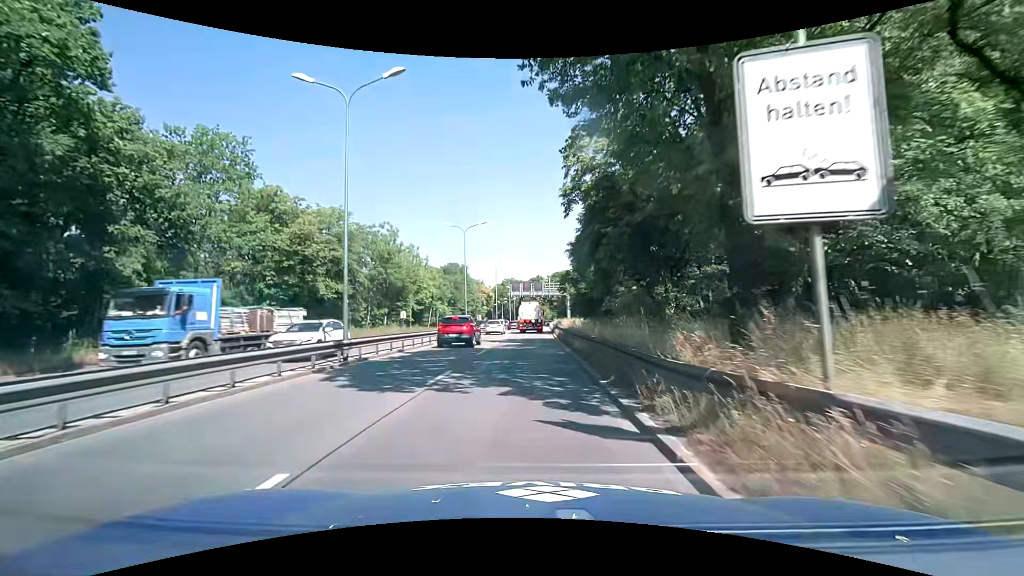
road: trunk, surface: asphalt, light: Day
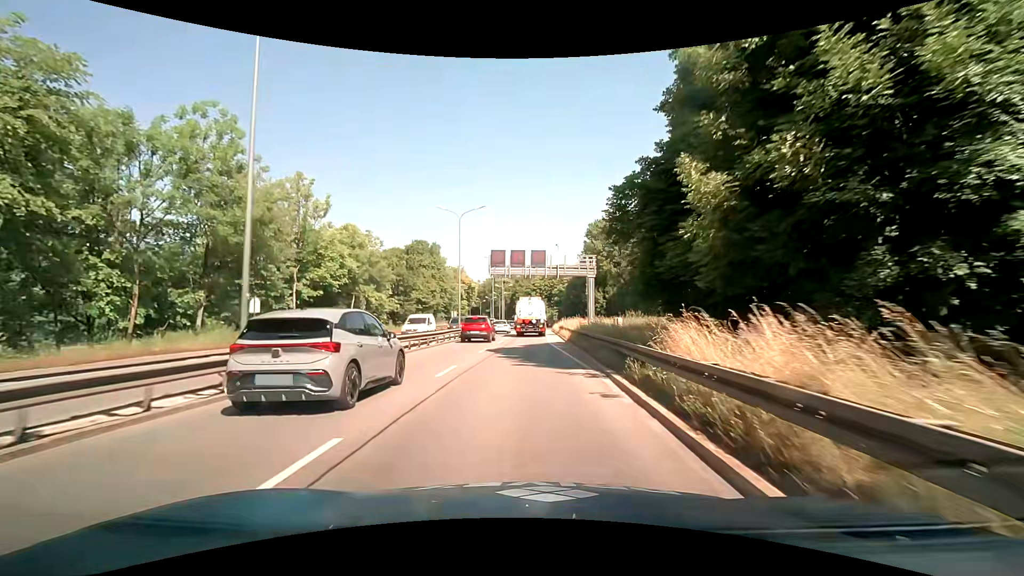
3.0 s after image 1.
(+0.2, +34.9) m; +1°
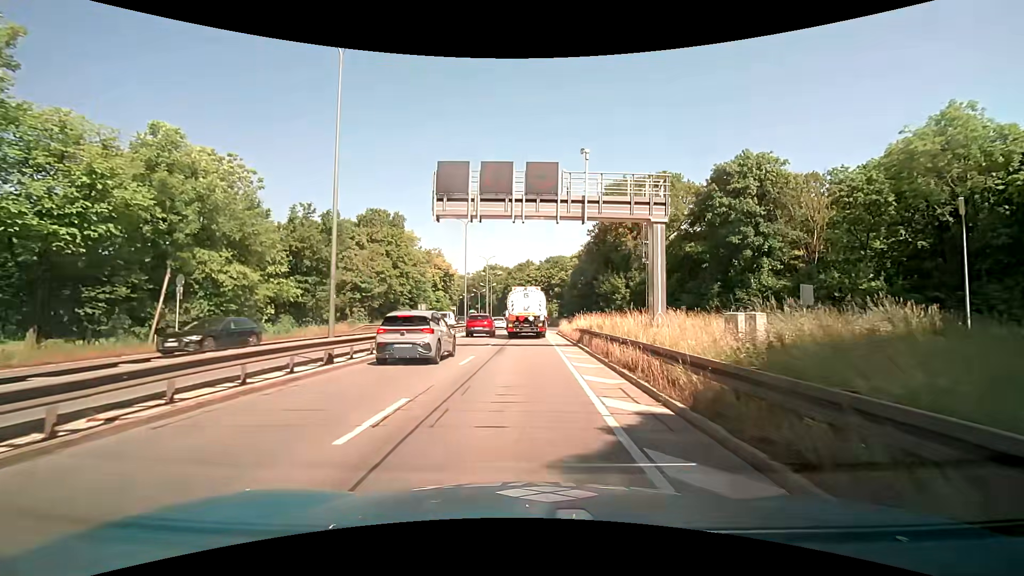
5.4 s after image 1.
(+0.1, +24.3) m; +1°
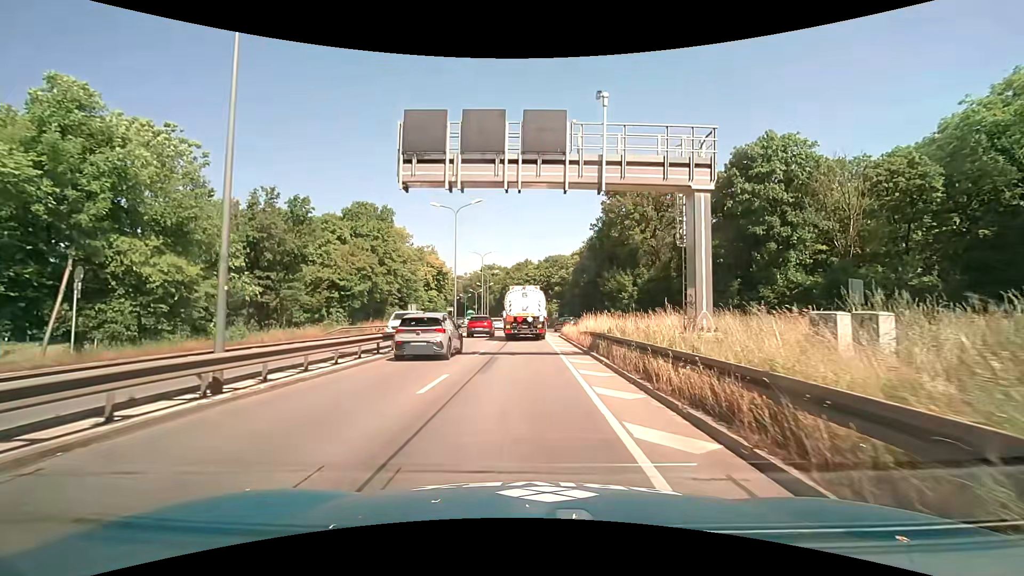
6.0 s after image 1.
(0.0, +5.1) m; 0°
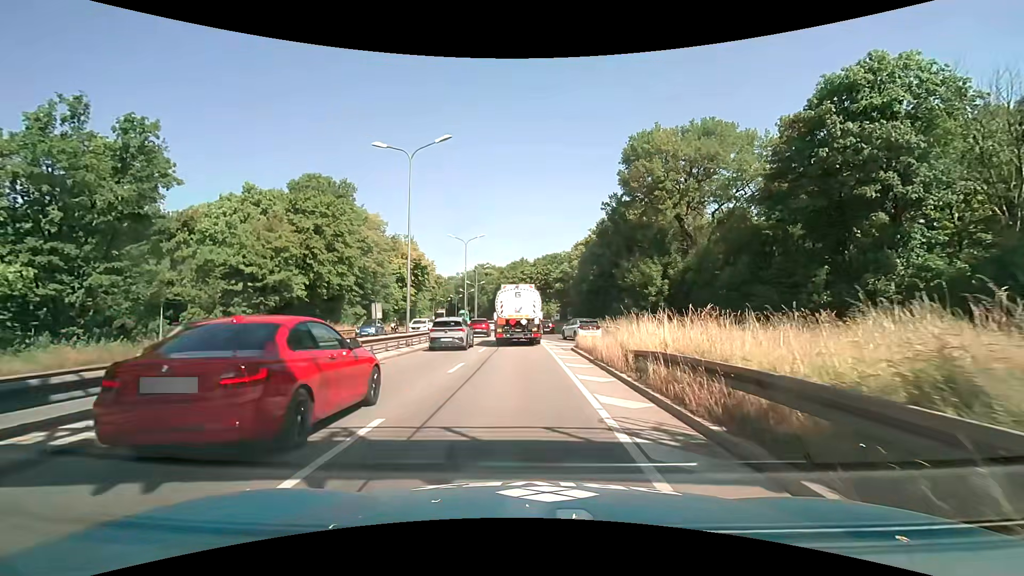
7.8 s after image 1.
(0.0, +14.0) m; +1°
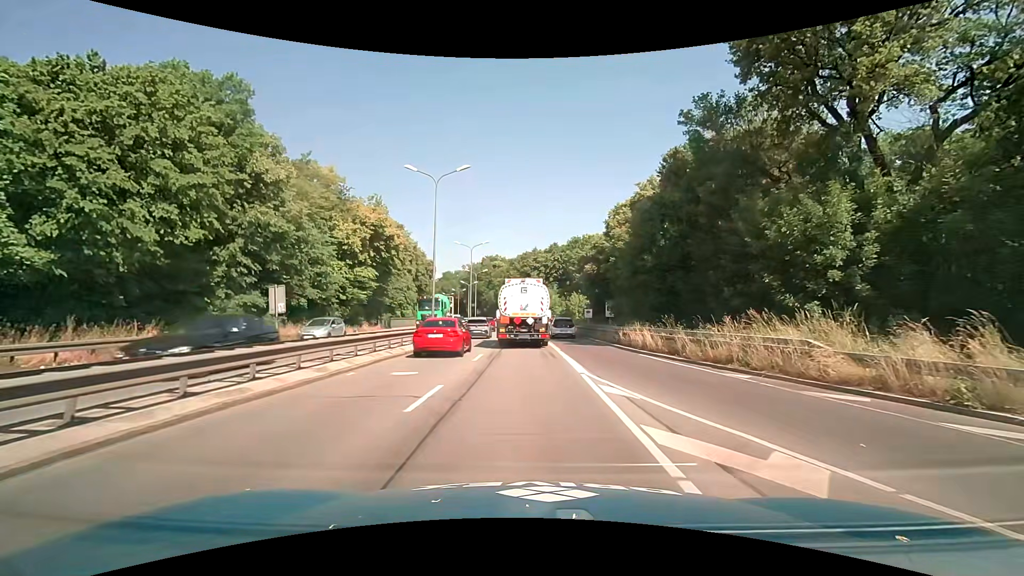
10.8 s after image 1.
(-0.3, +23.6) m; -2°
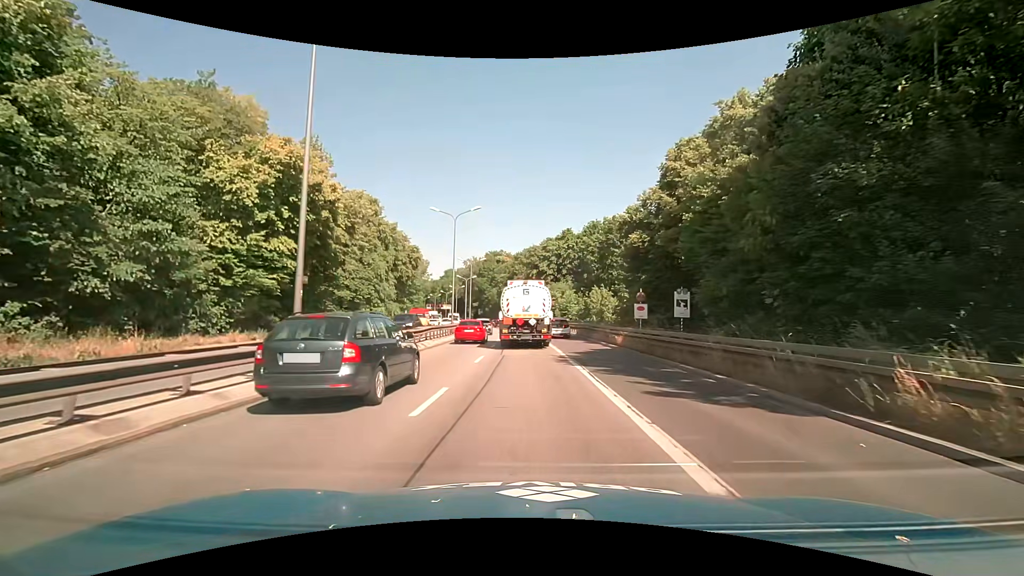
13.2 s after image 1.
(0.0, +18.4) m; 0°
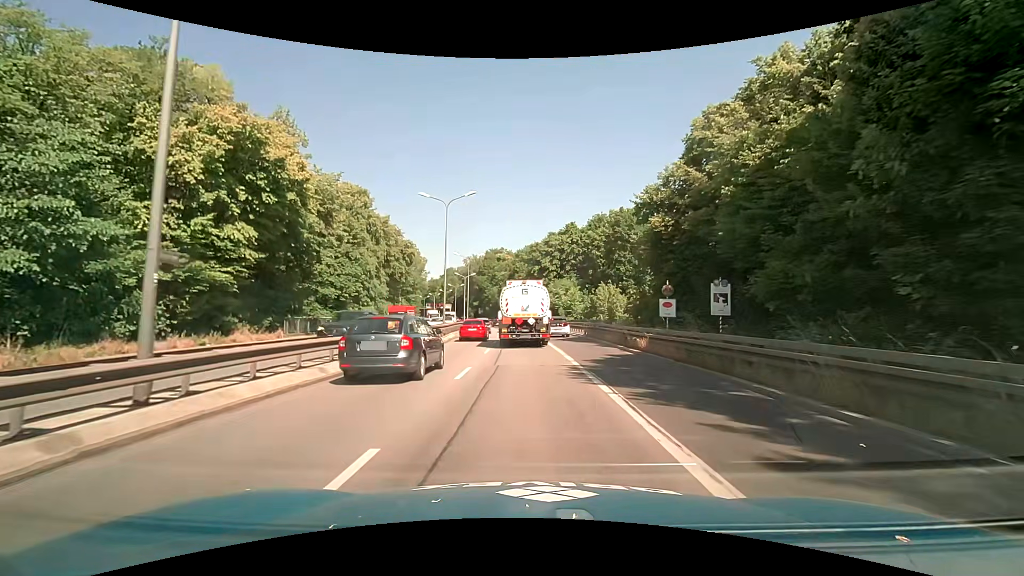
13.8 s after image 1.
(0.0, +4.7) m; 0°
(0, +10) (0, +20) (-1, +30) (-1, +40) (-2, +50) (-2, +60) (-4, +70) (-5, +80) (-6, +90) (-8, +100) m
